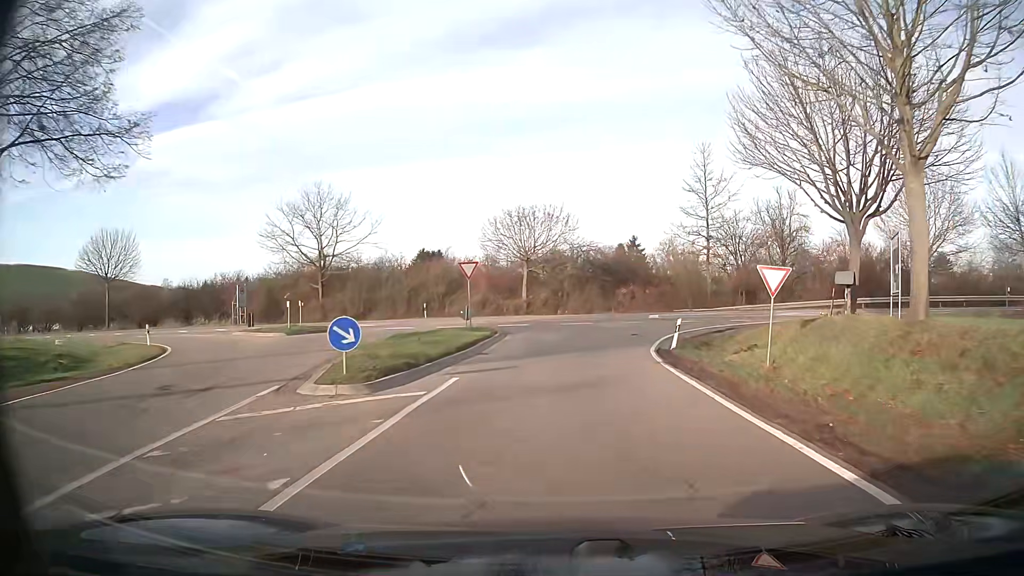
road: tertiary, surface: asphalt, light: Day
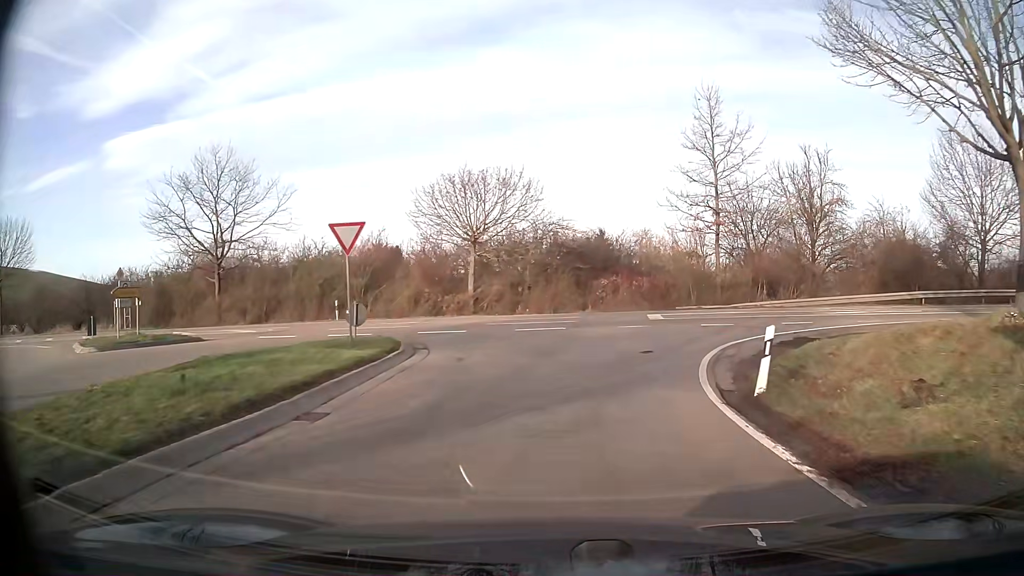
(+0.3, +11.5) m; +3°
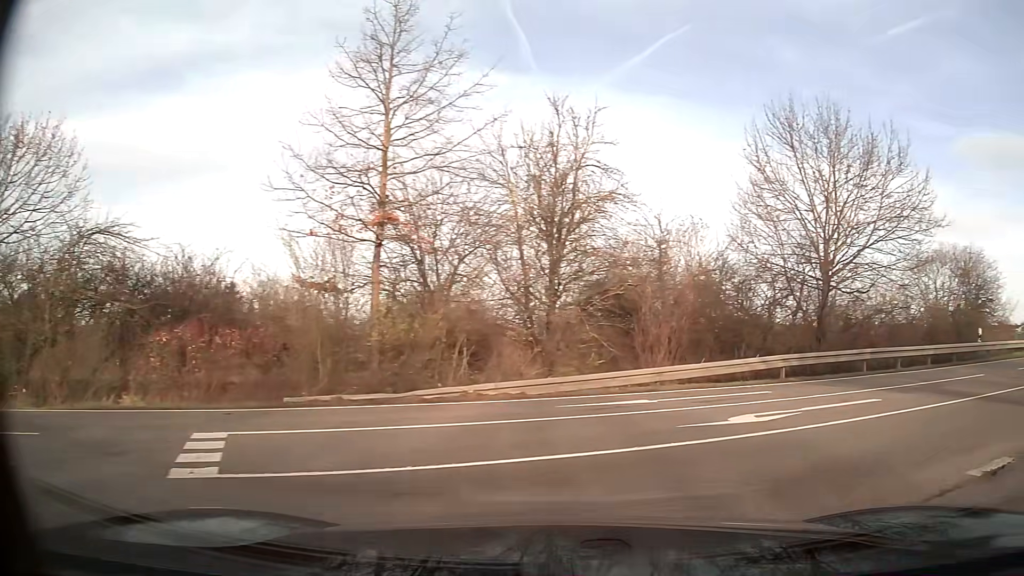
(+3.3, +16.2) m; +40°
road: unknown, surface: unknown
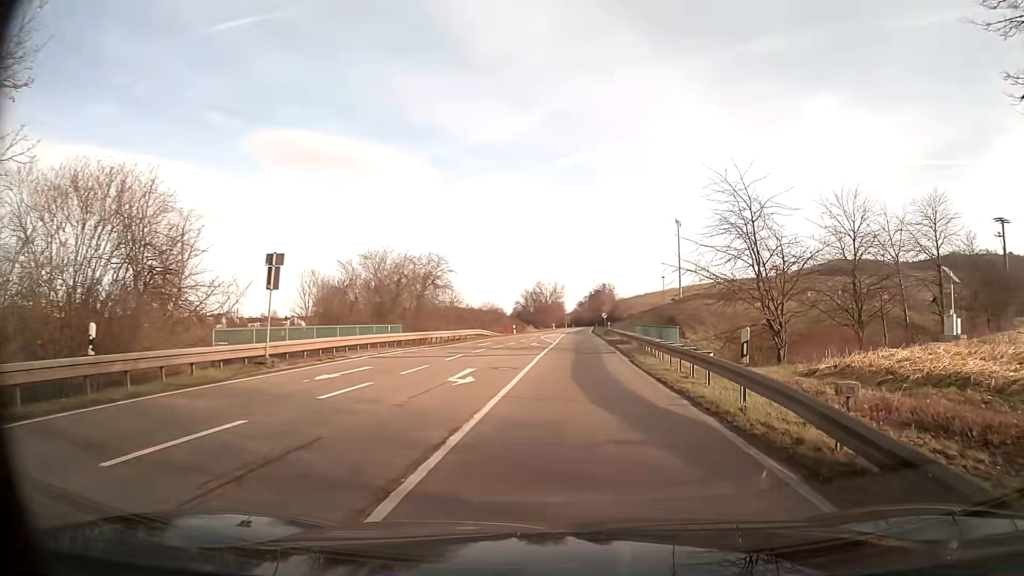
(+10.4, +13.4) m; +56°
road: primary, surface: asphalt
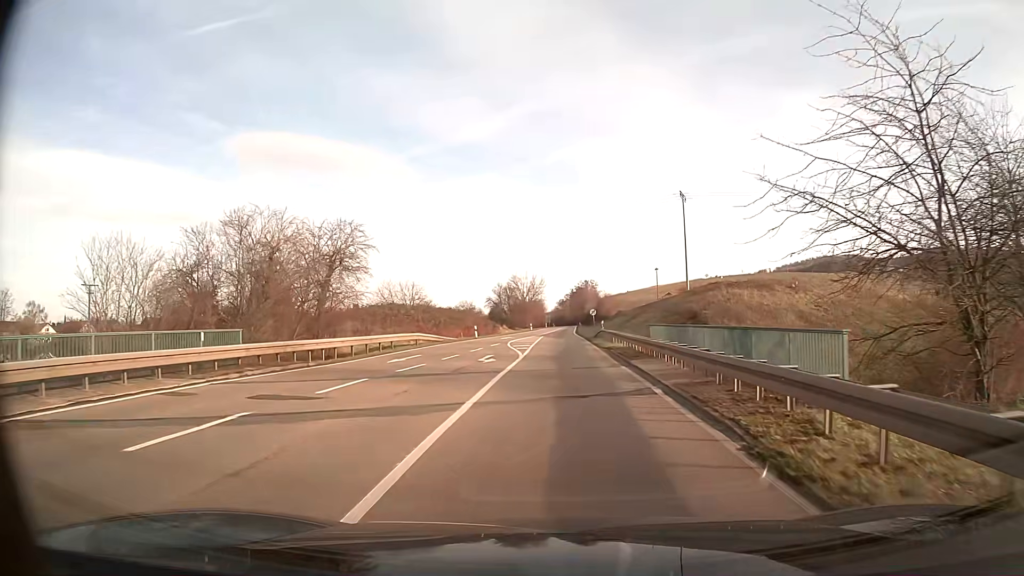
(0.0, +17.6) m; 0°
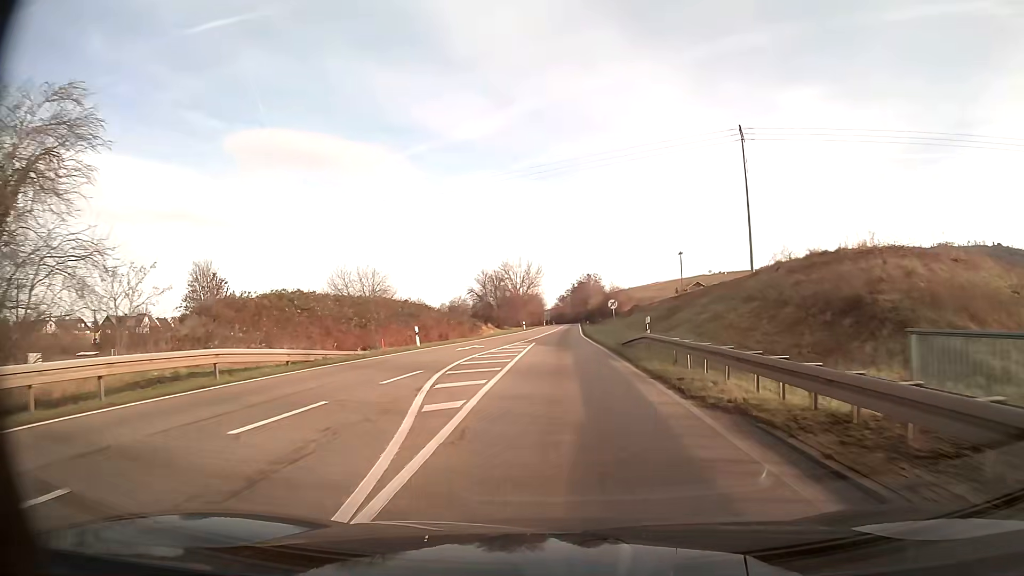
(-0.1, +23.2) m; 0°
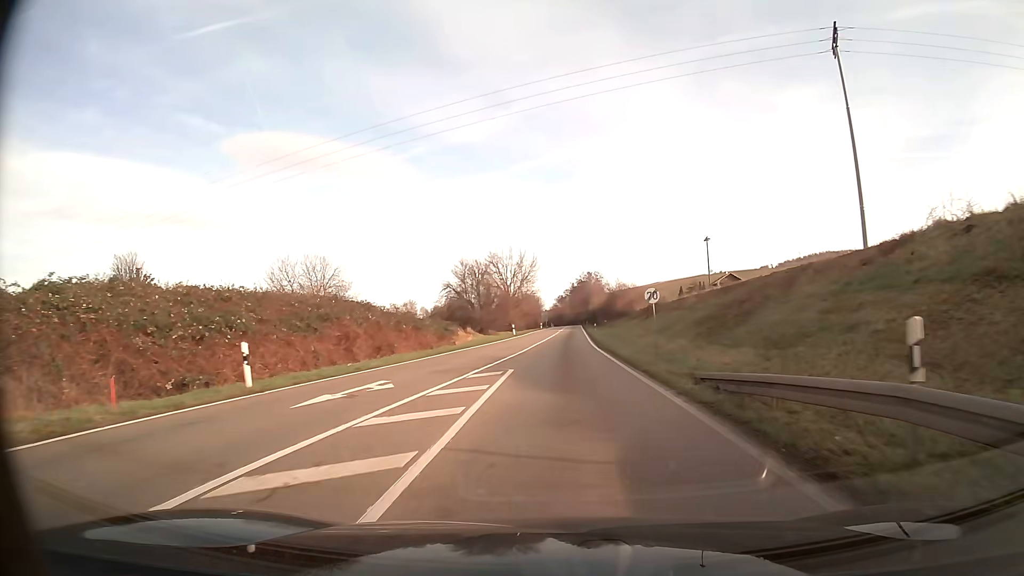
(0.0, +17.9) m; 0°
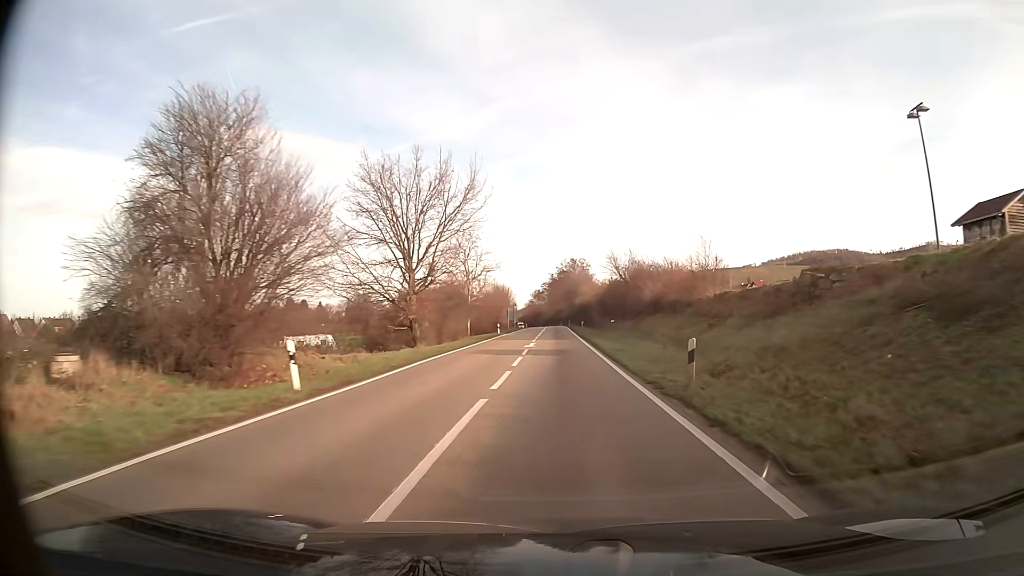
(+0.7, +51.0) m; +2°
